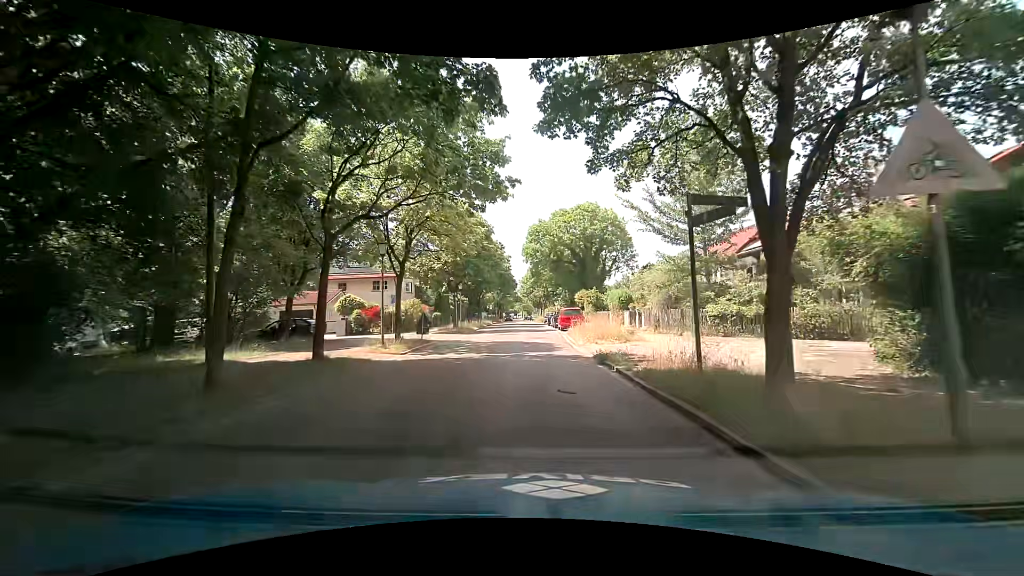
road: tertiary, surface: asphalt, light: Day
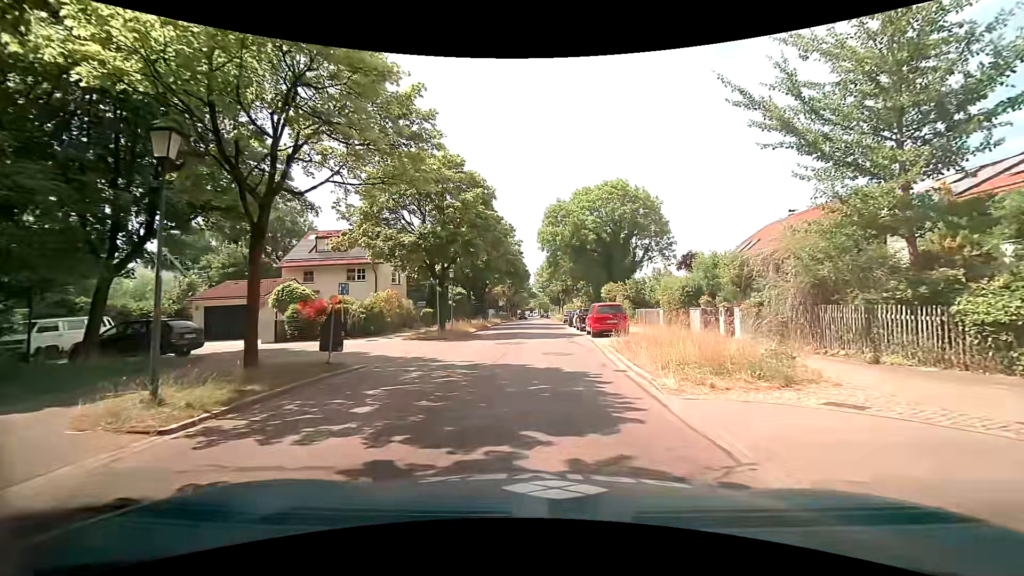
(-0.3, +12.1) m; -3°
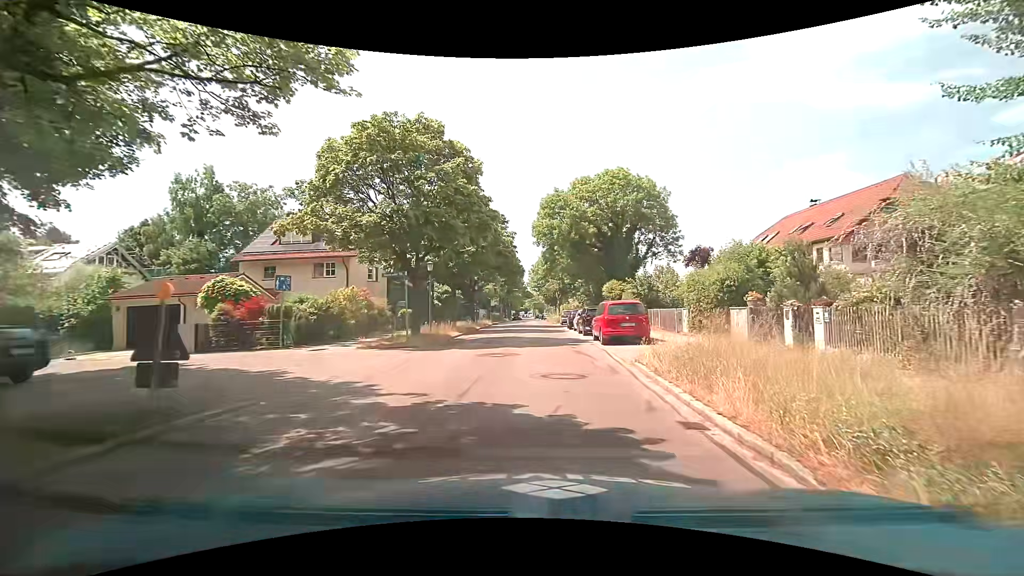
(0.0, +5.6) m; 0°
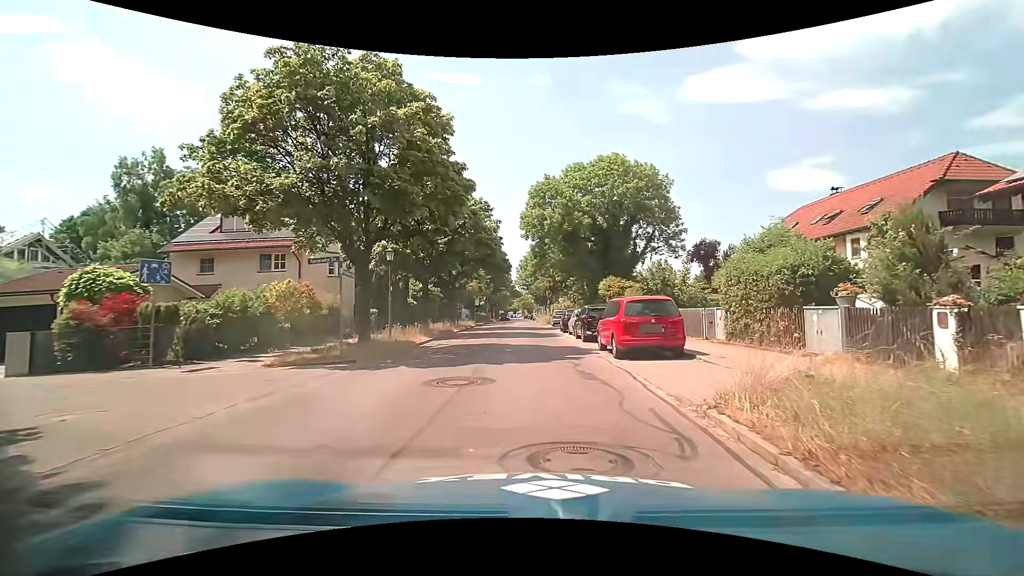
(+0.1, +5.9) m; +1°
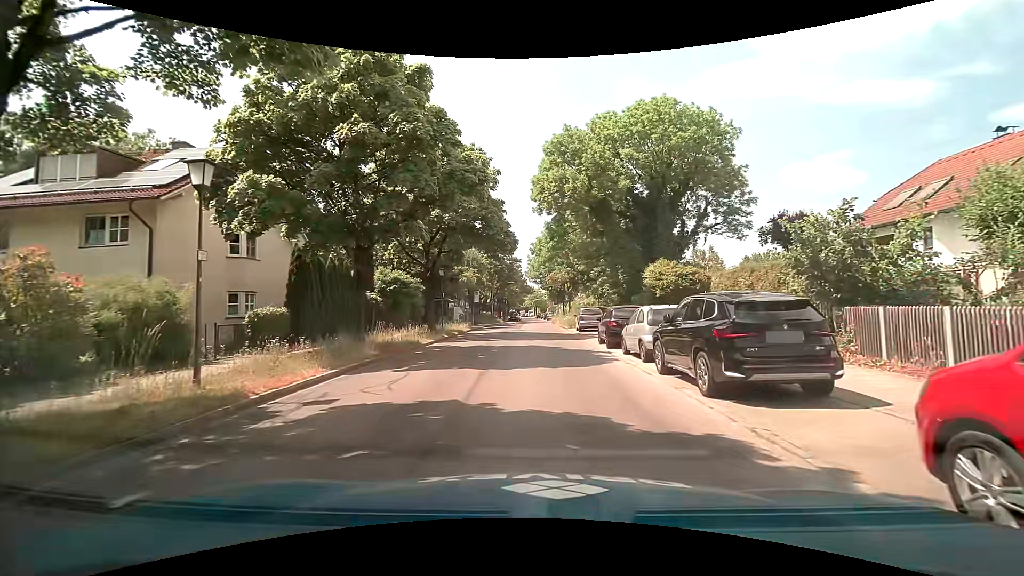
(-0.1, +13.8) m; -1°
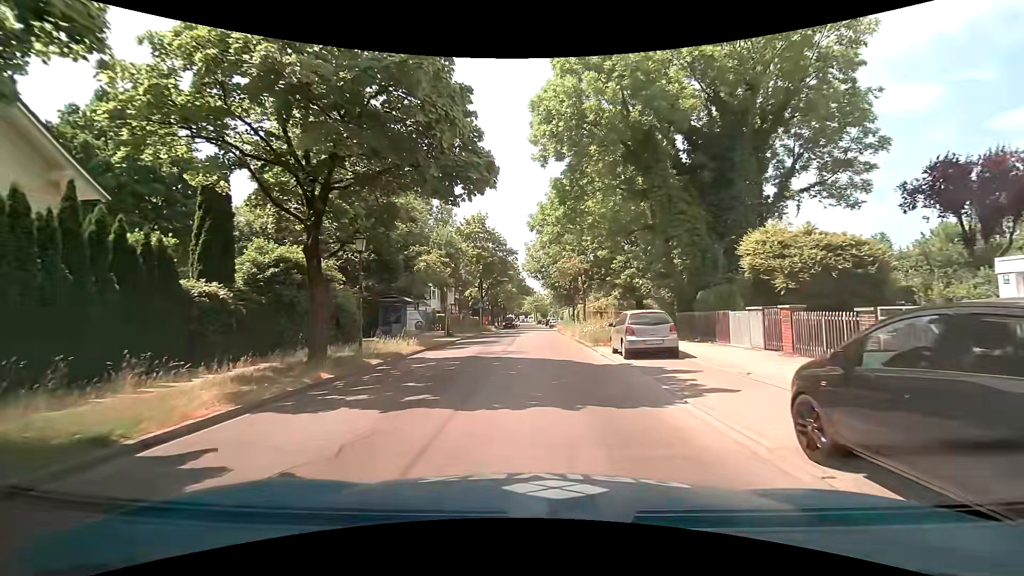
(+0.2, +15.8) m; +1°
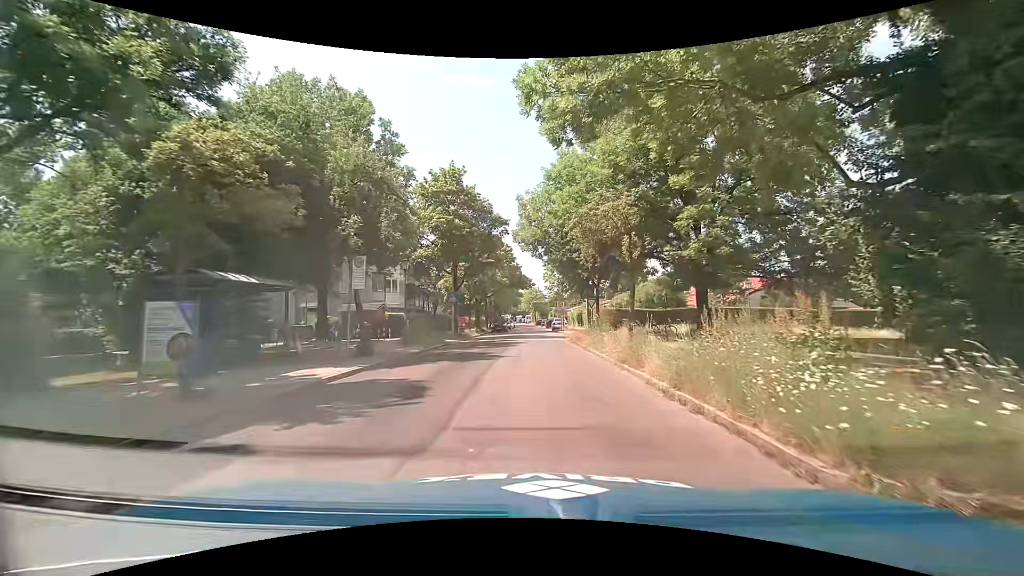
(0.0, +18.2) m; -1°
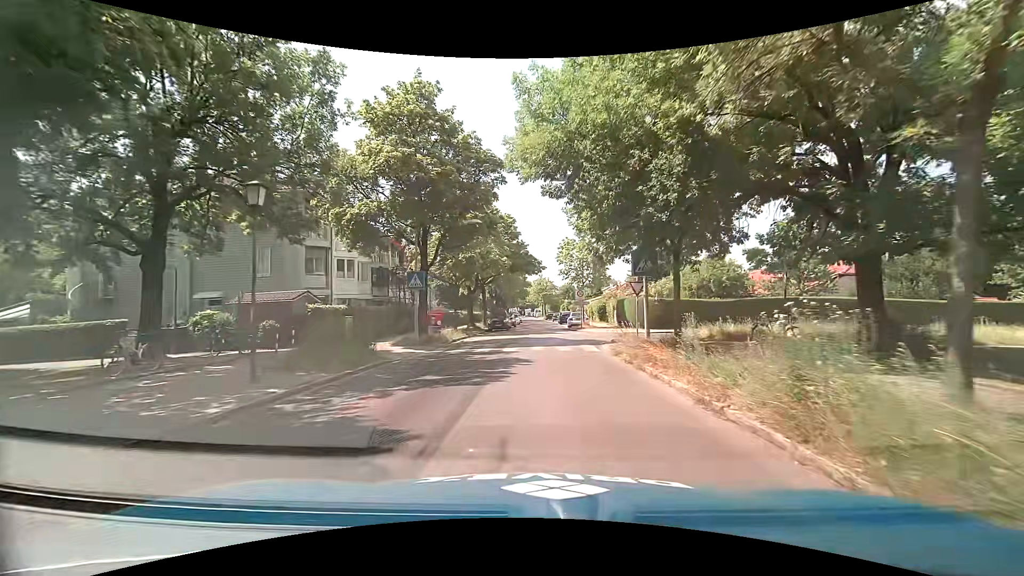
(+0.1, +13.7) m; +1°
(0, +10) (-1, +20) (+2, +29) (+11, +33) (+21, +33) (+31, +34) (+41, +35) (+51, +35) (+61, +36) (+71, +36) m
